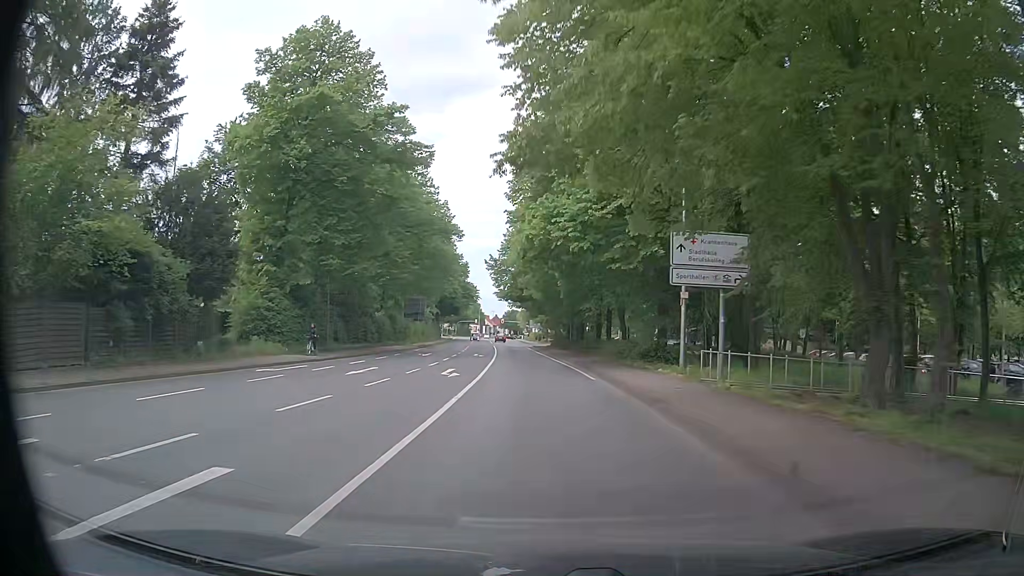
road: primary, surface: asphalt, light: Day
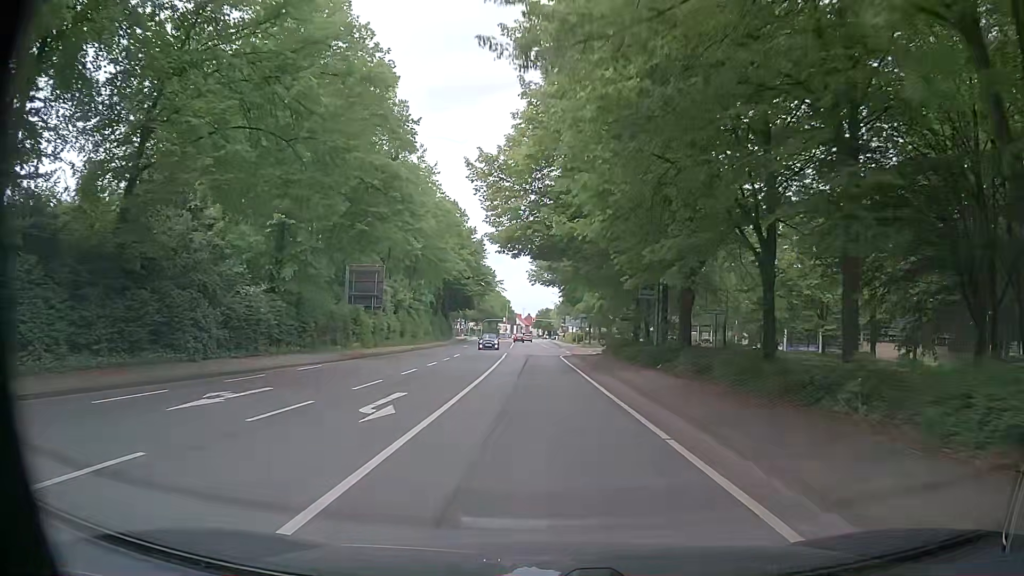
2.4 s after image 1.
(-1.1, +32.1) m; -4°
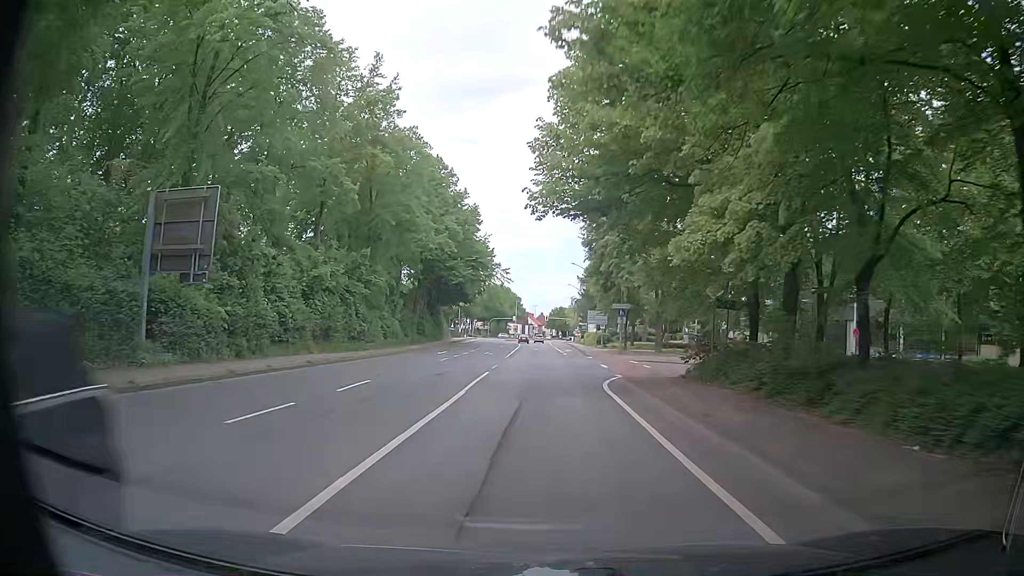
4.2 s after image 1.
(+0.2, +24.3) m; 0°
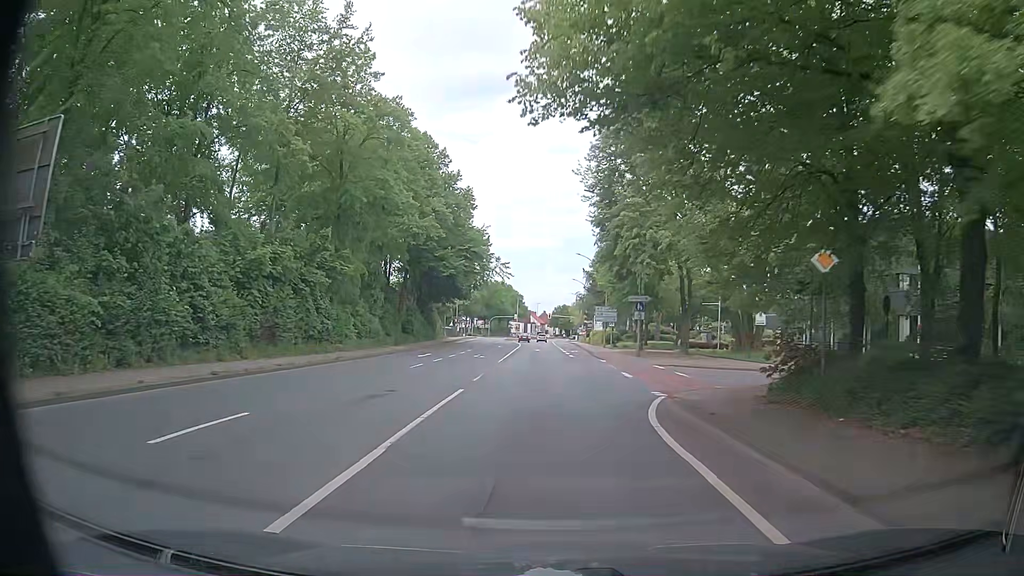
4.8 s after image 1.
(0.0, +8.0) m; -1°
(0, +10) (0, +20) (0, +30) (0, +40) (0, +50) (0, +60) (0, +70) (0, +80) (0, +90) (0, +100) m
